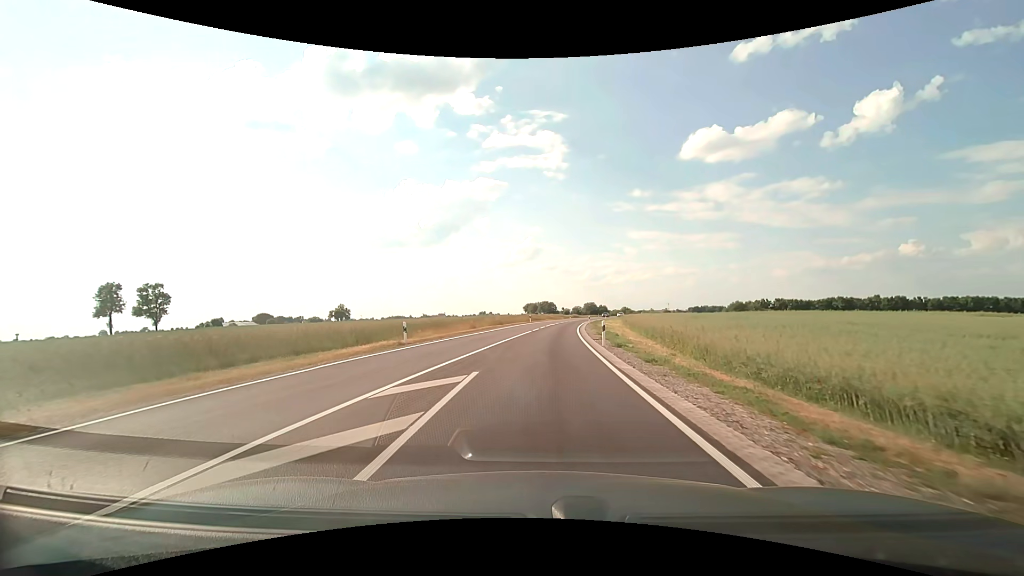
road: secondary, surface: asphalt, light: Day
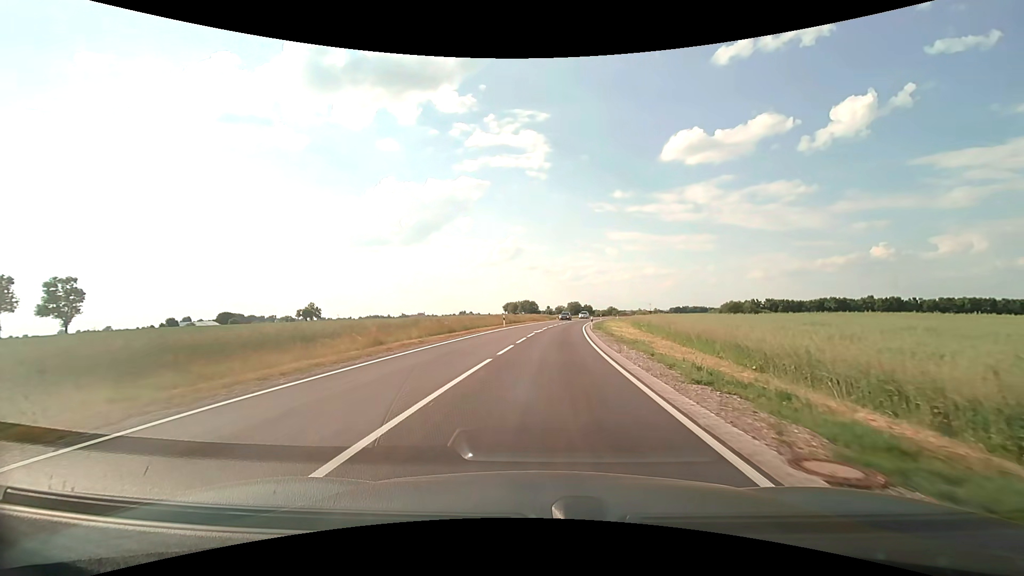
(+0.2, +22.3) m; +2°
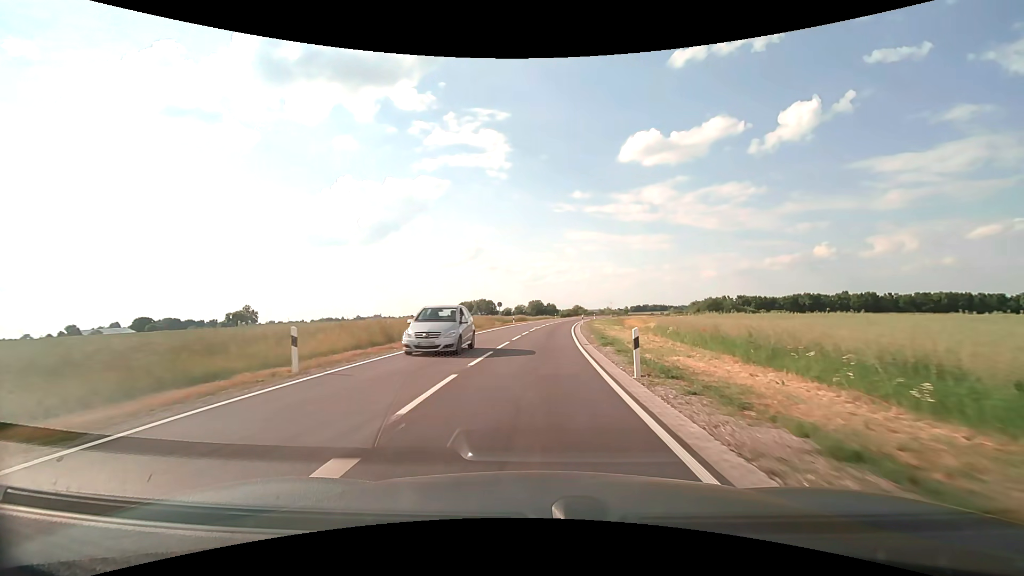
(+1.7, +33.8) m; +5°
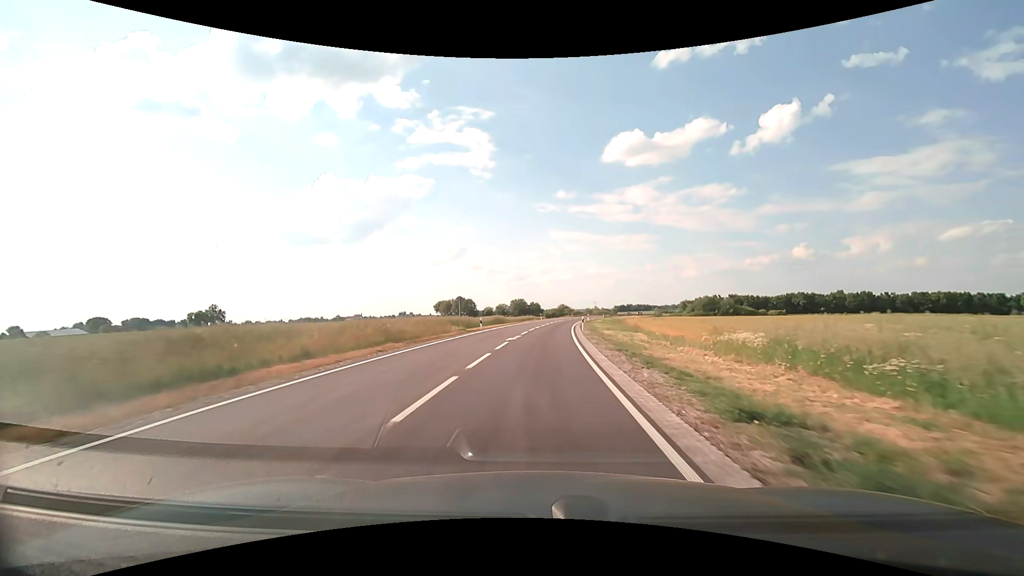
(+0.3, +18.7) m; +2°
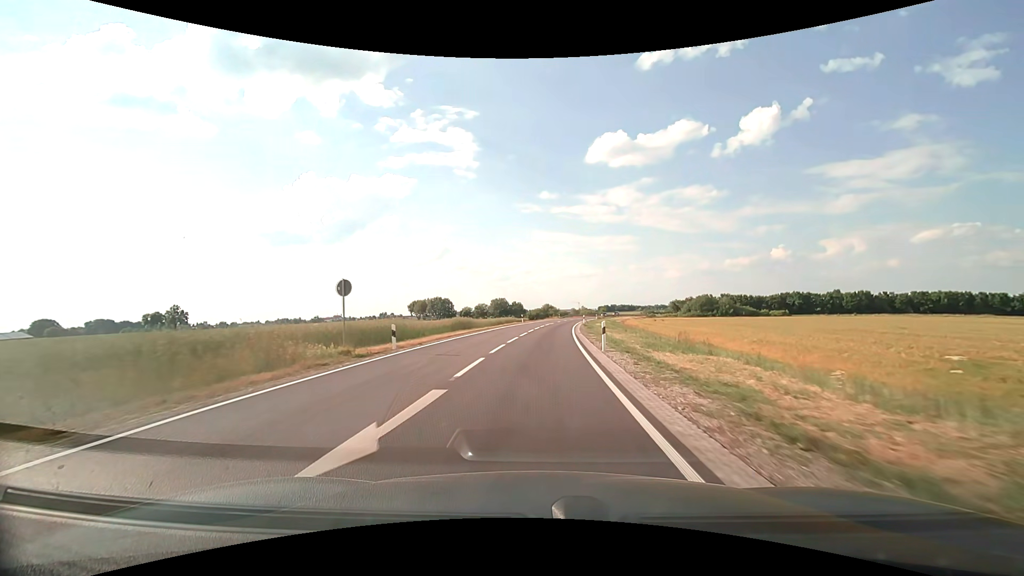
(+0.3, +19.9) m; +2°
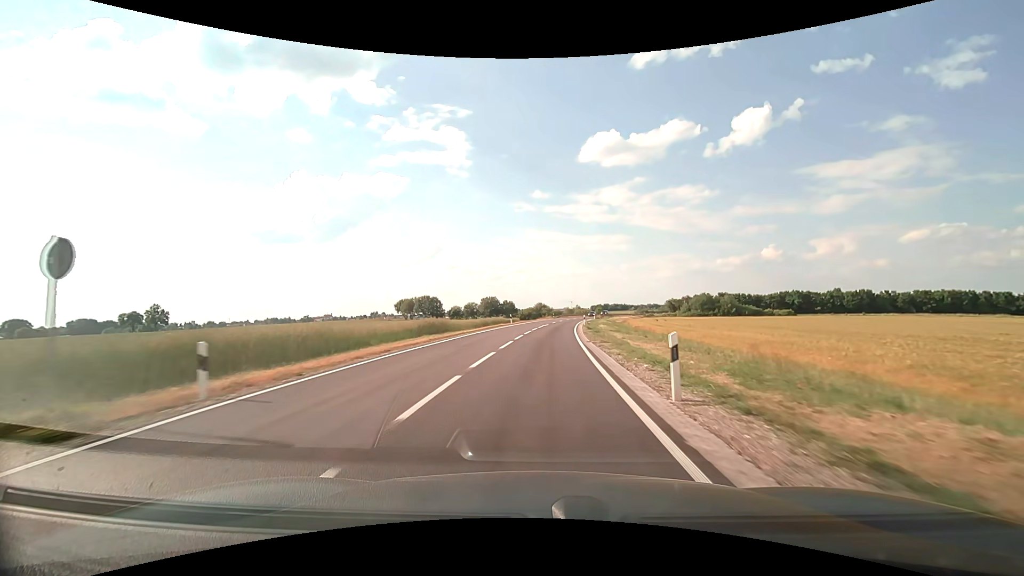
(+0.1, +10.3) m; +1°
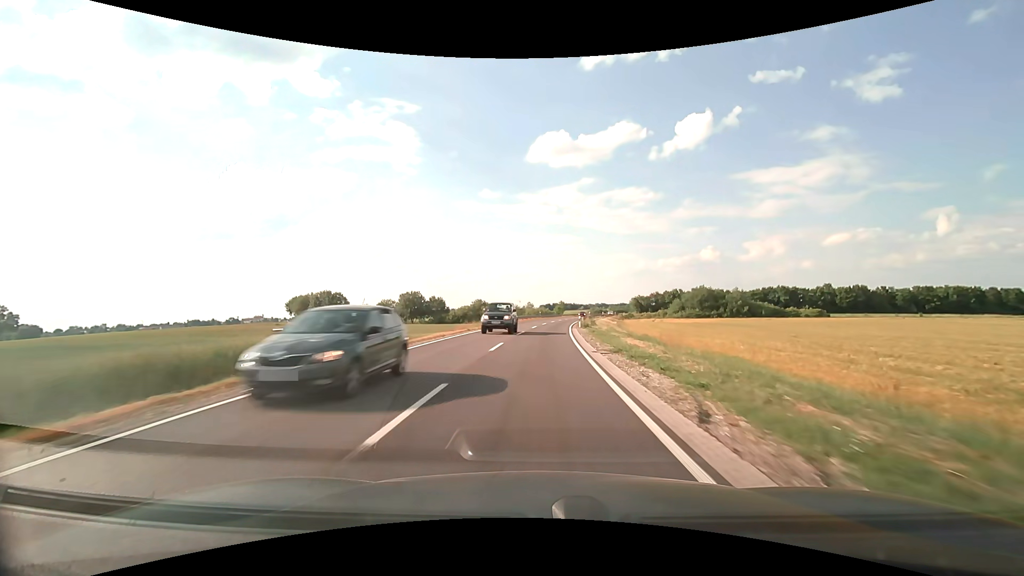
(+2.8, +55.4) m; +6°
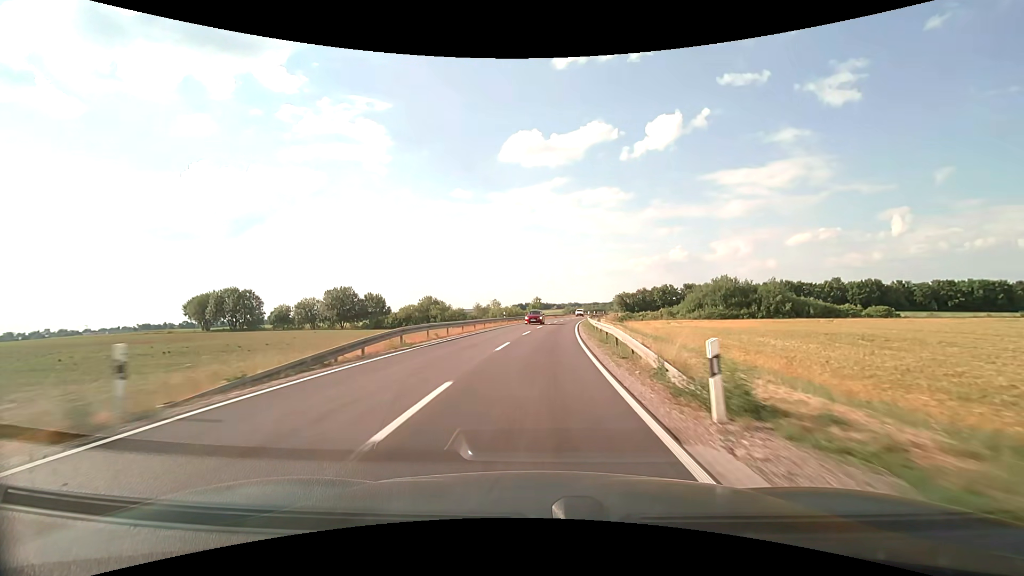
(+1.0, +36.1) m; +3°
(0, +10) (0, +20) (+1, +30) (+2, +40) (+3, +50) (+4, +60) (+5, +70) (+6, +80) (+7, +90) (+9, +100) m
